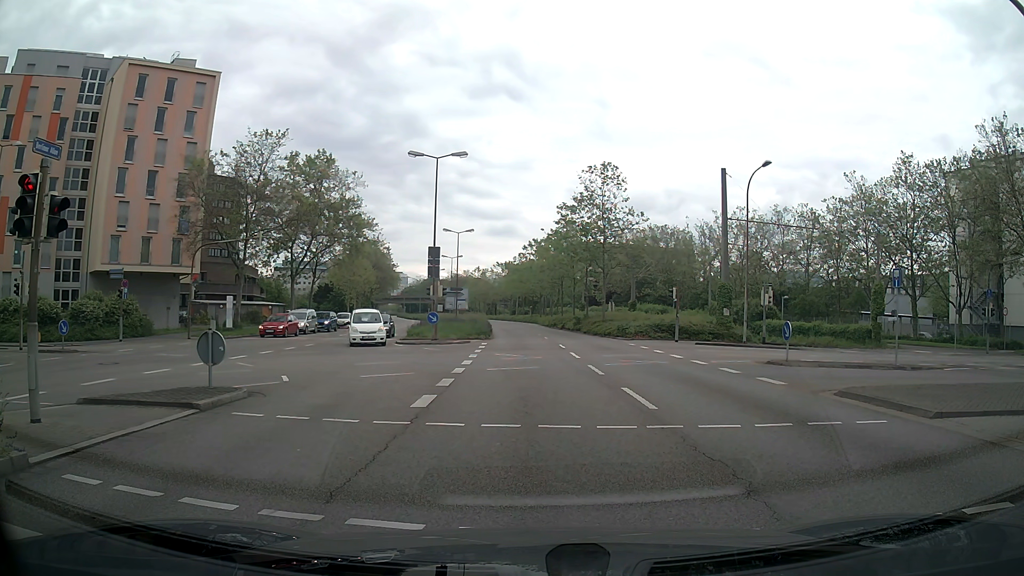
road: secondary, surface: asphalt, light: Day
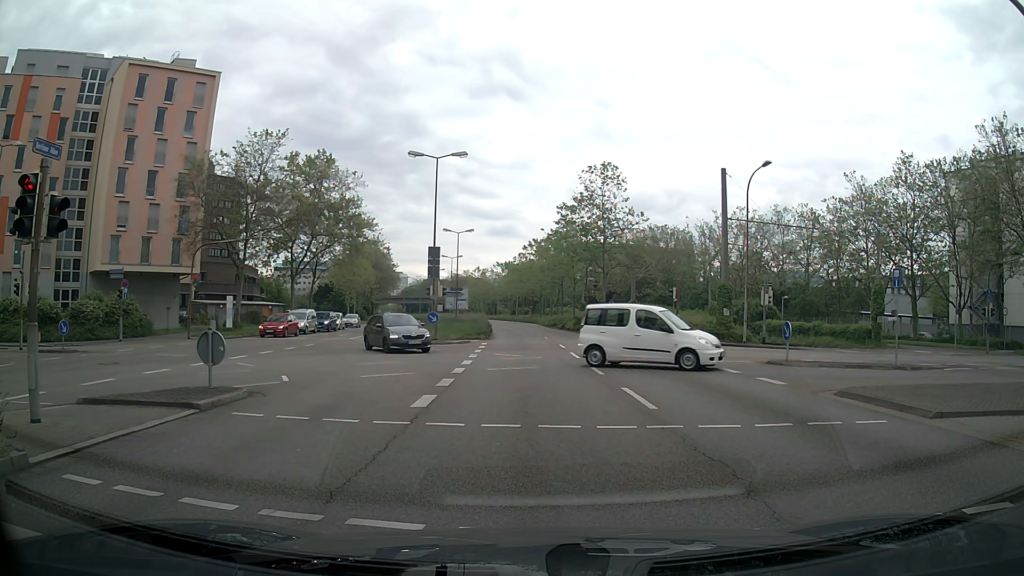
(0.0, 0.0) m; 0°
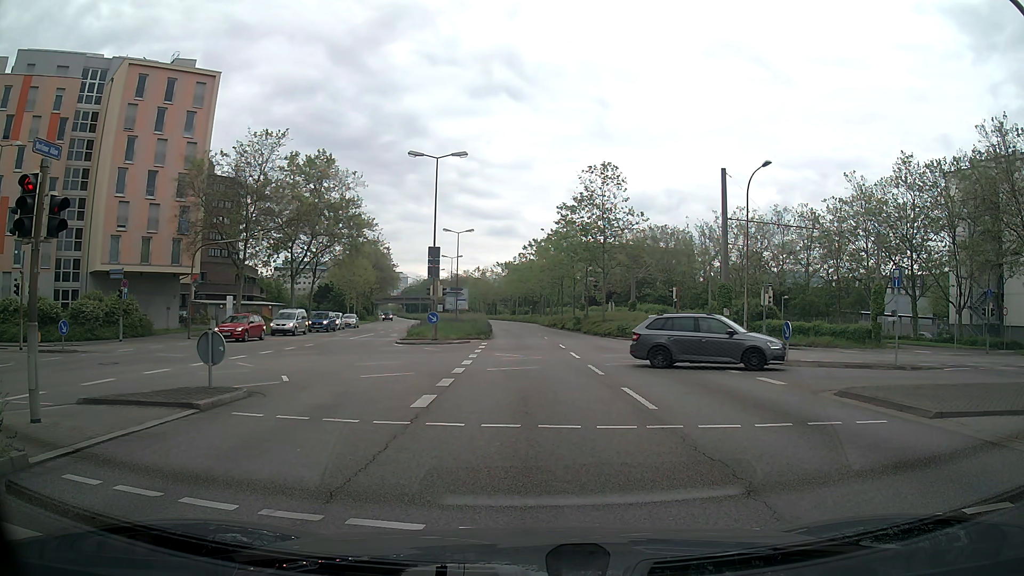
(0.0, 0.0) m; 0°
(+1, +10) (+1, +20) (+2, +30) (+2, +40) (+2, +50) (+2, +60) (+1, +70) (+1, +80) (0, +90) (-1, +100) m
